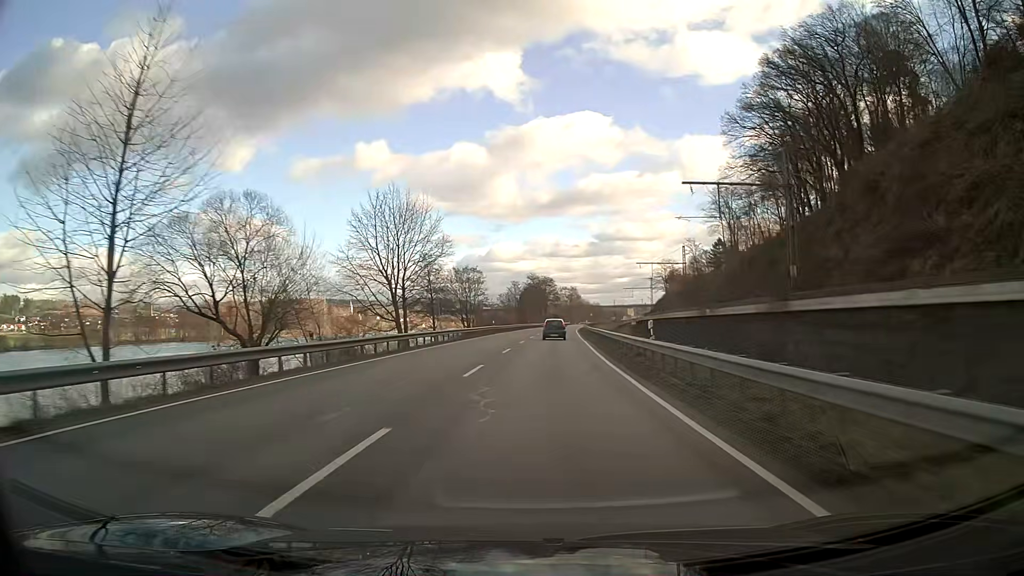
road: primary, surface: asphalt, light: Day
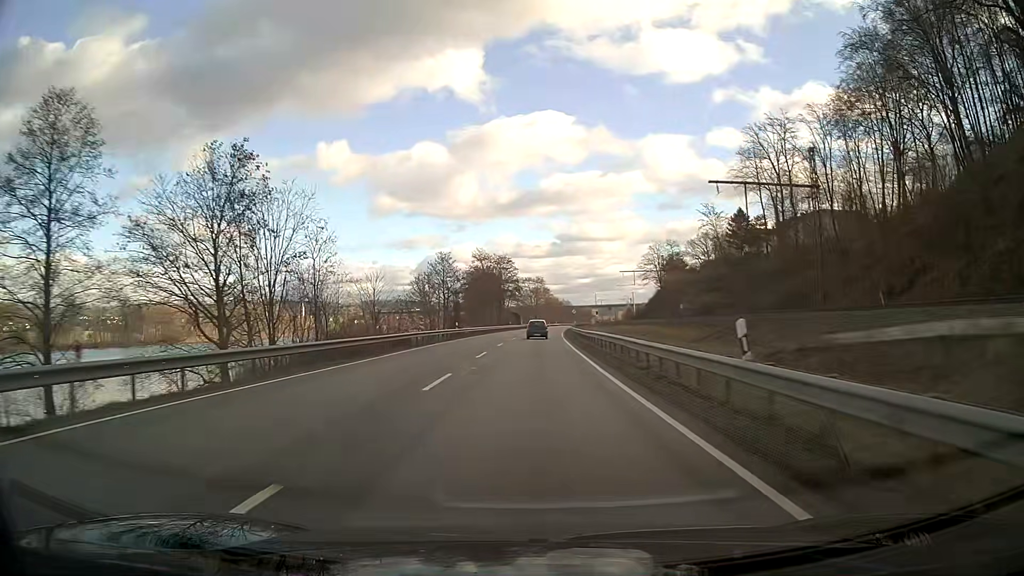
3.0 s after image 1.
(+2.0, +62.7) m; +3°
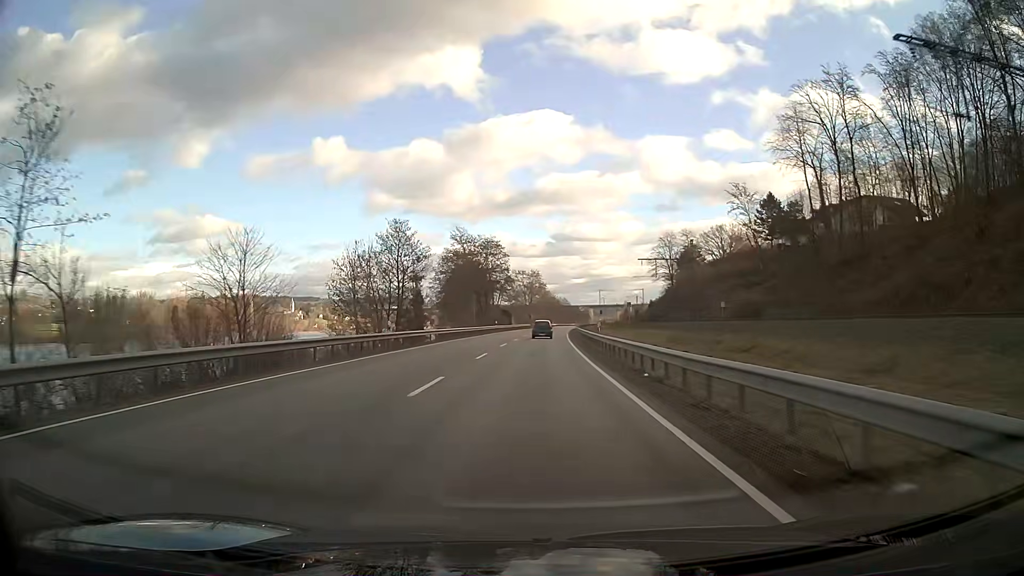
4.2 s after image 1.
(+0.1, +25.1) m; 0°
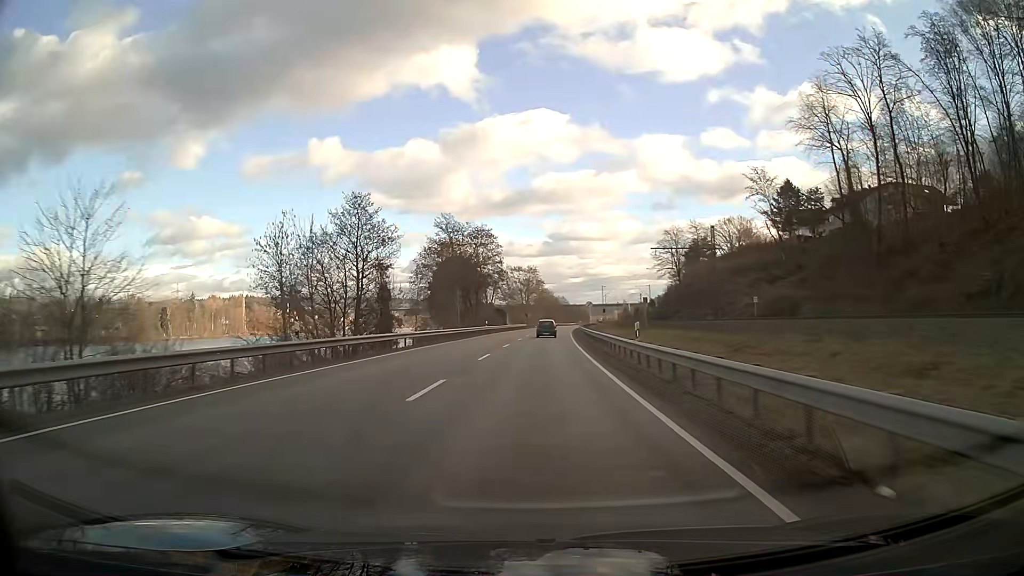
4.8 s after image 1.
(0.0, +12.5) m; 0°
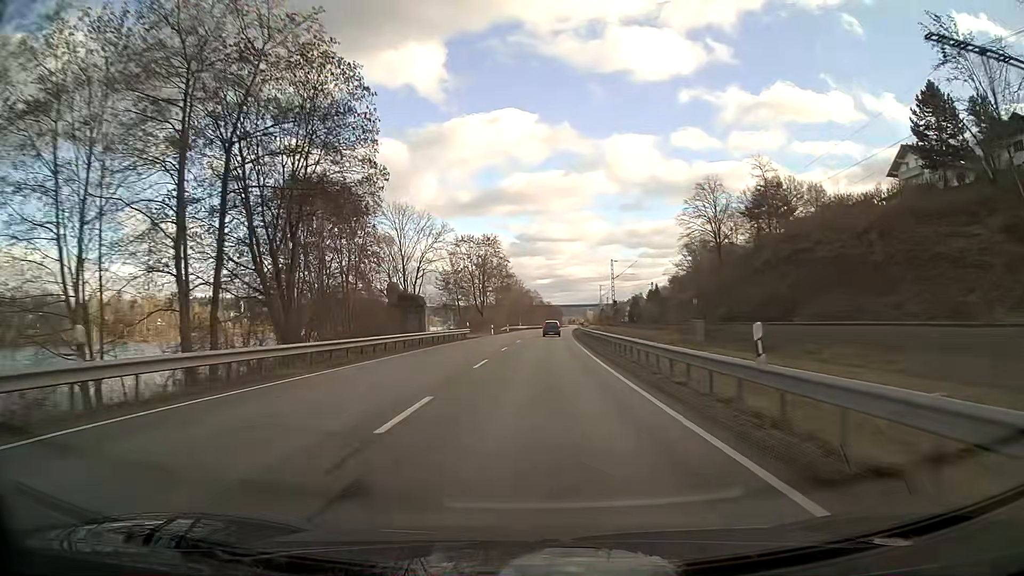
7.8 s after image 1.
(+1.4, +62.8) m; +3°
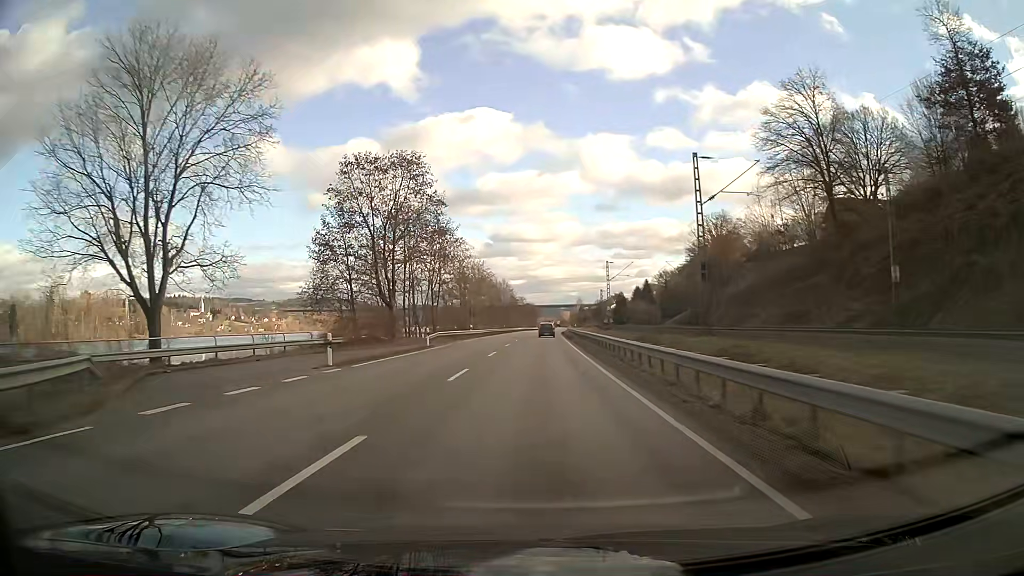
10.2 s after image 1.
(+1.1, +52.2) m; +2°
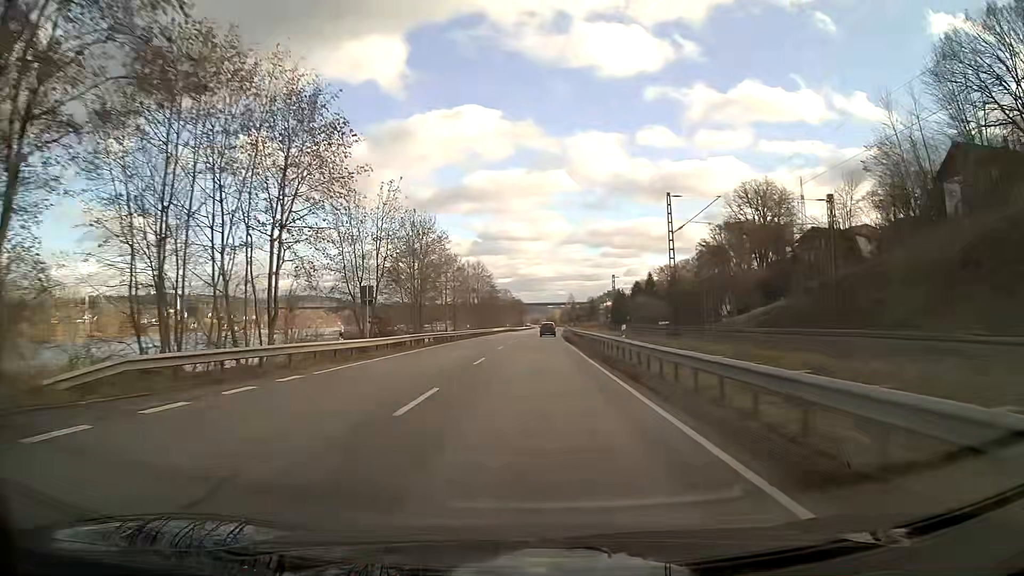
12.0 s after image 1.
(+0.4, +42.0) m; +1°
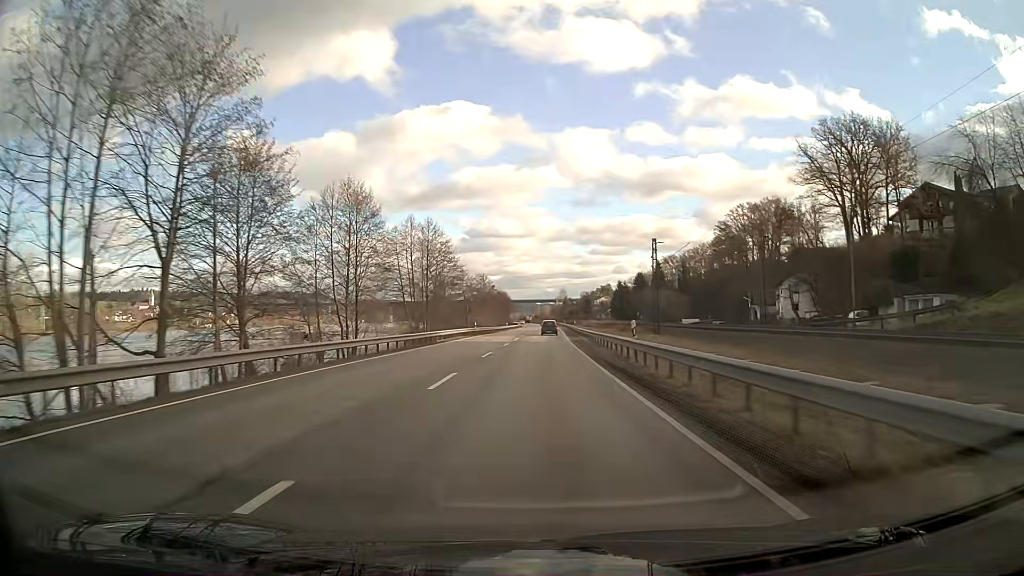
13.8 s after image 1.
(+0.4, +44.3) m; +1°
(0, +10) (0, +20) (0, +30) (0, +40) (+1, +50) (+1, +60) (+1, +70) (+1, +80) (+2, +90) (+2, +100) m
